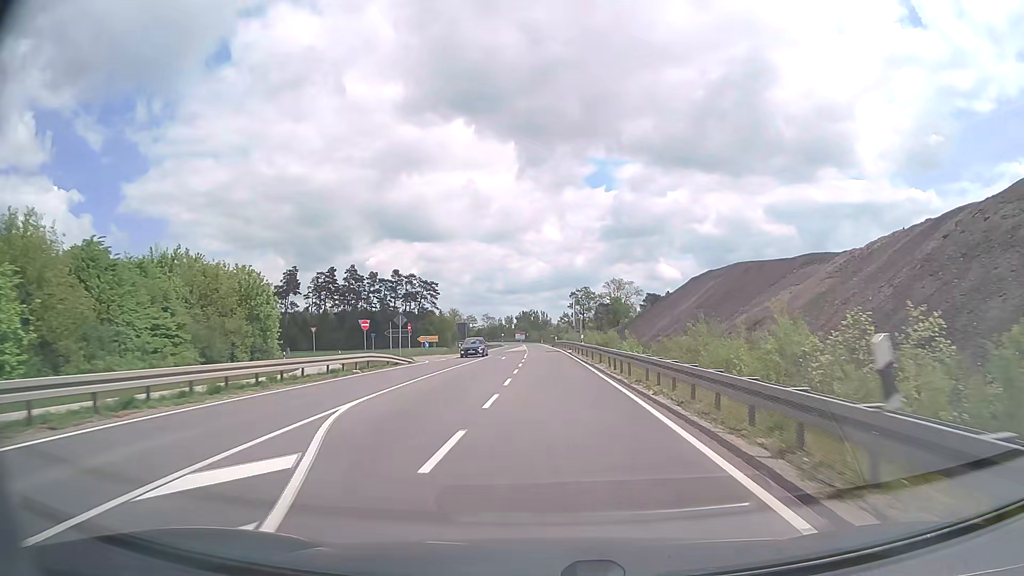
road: tertiary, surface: asphalt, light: Day
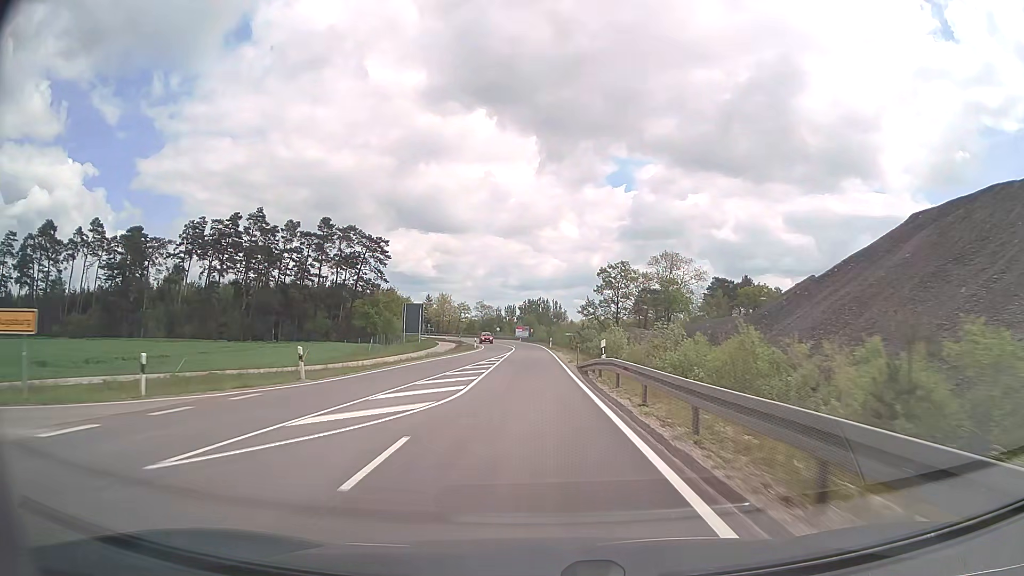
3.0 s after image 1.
(+0.3, +63.3) m; -1°
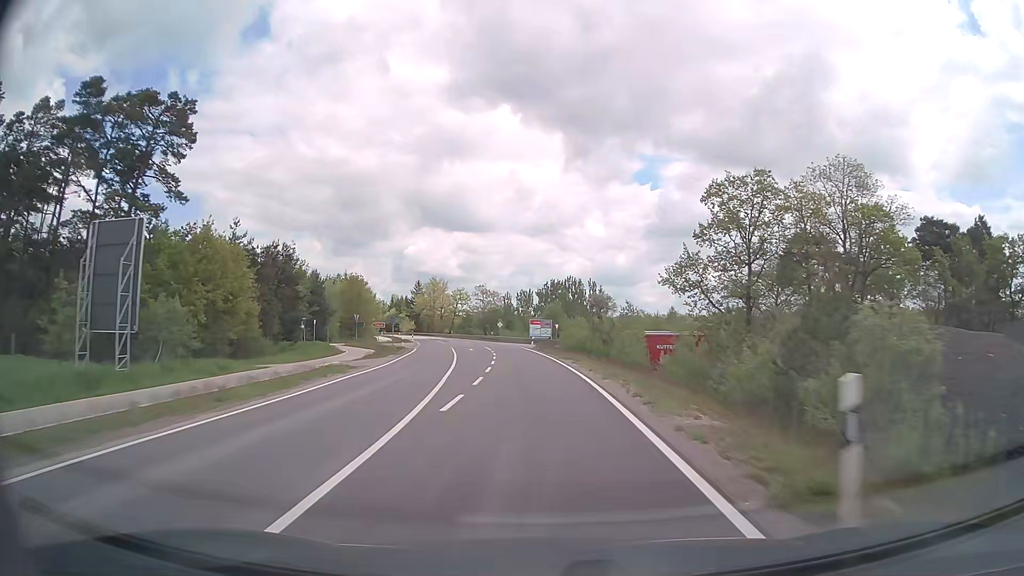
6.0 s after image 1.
(-0.8, +65.5) m; -2°
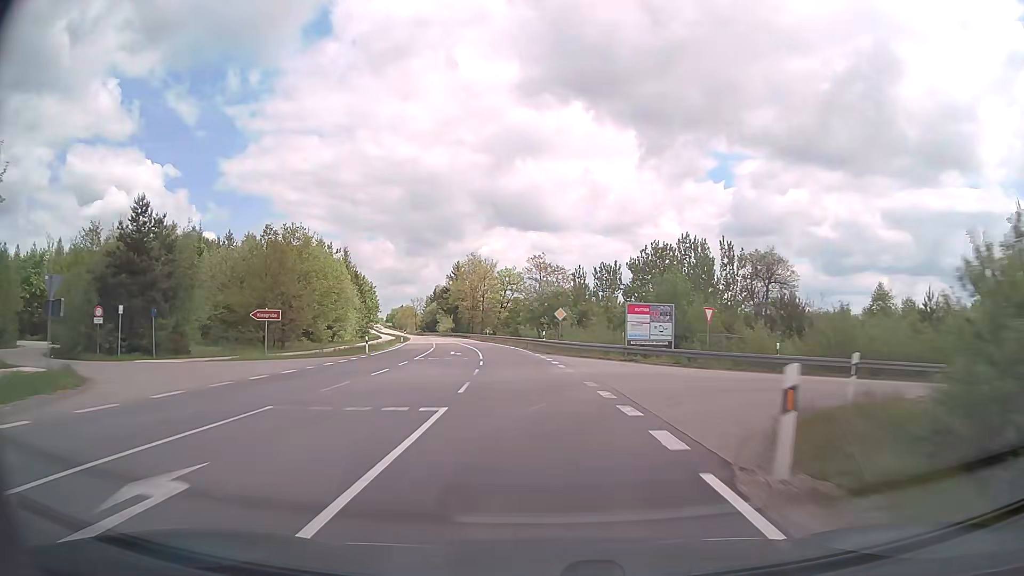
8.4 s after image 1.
(-2.3, +52.5) m; -6°
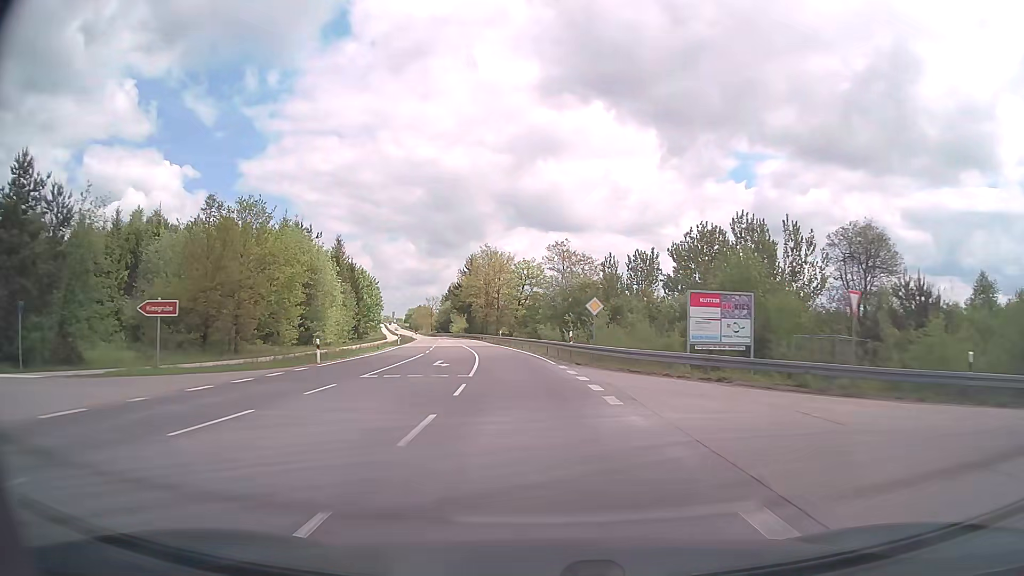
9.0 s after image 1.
(-0.2, +13.2) m; -2°
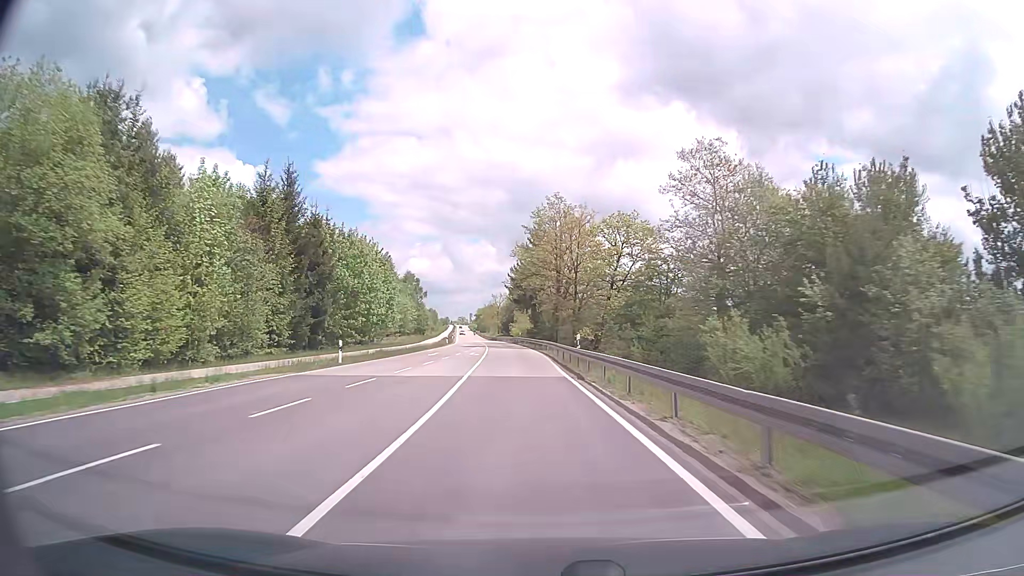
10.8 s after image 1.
(-2.4, +39.8) m; -7°
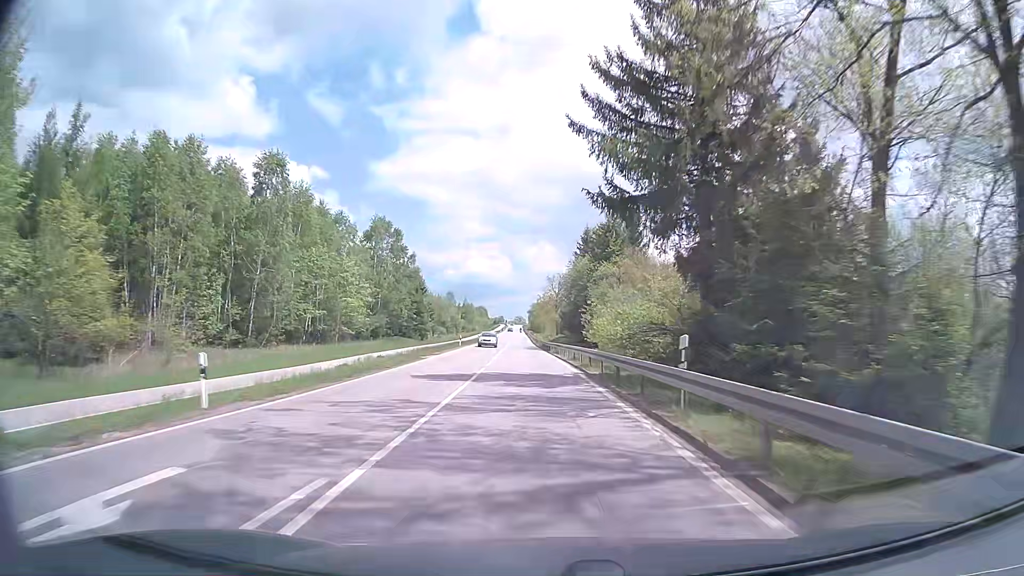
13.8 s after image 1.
(-4.0, +67.6) m; -5°
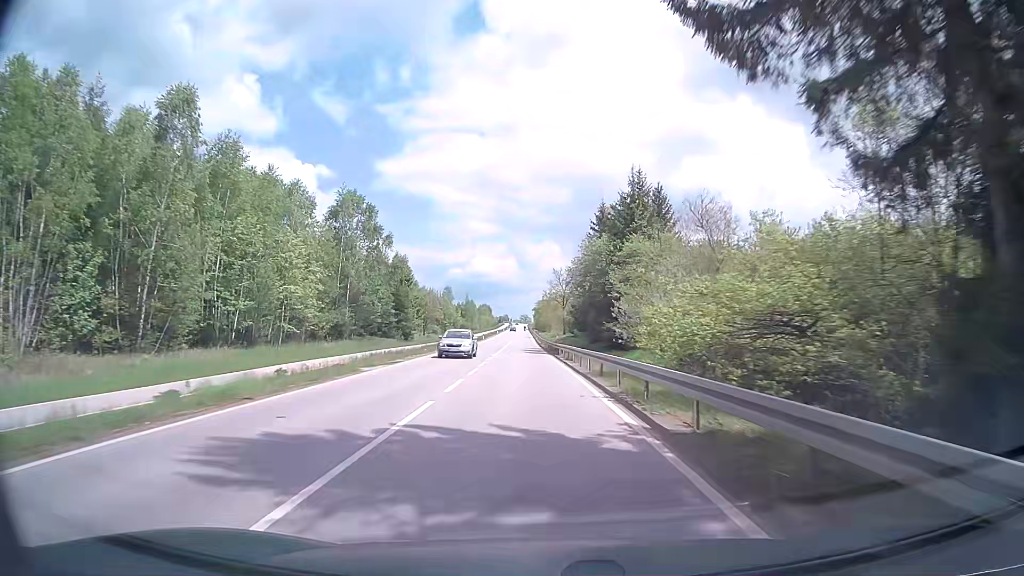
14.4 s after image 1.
(0.0, +13.7) m; 0°
(0, +10) (0, +20) (-1, +30) (-1, +40) (-1, +50) (-2, +60) (-2, +70) (-2, +80) (-3, +90) (-3, +100) m
